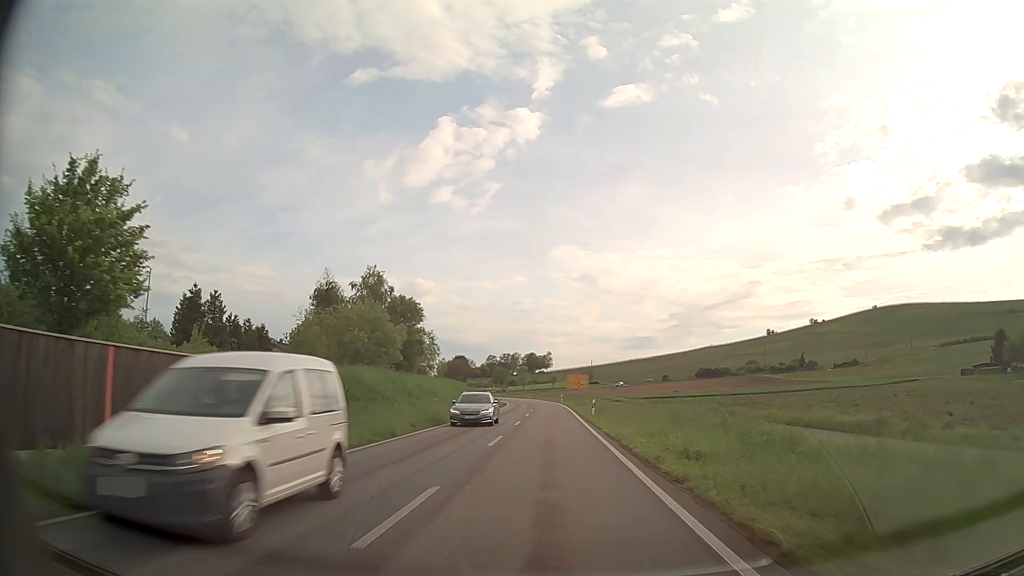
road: primary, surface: asphalt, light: Day
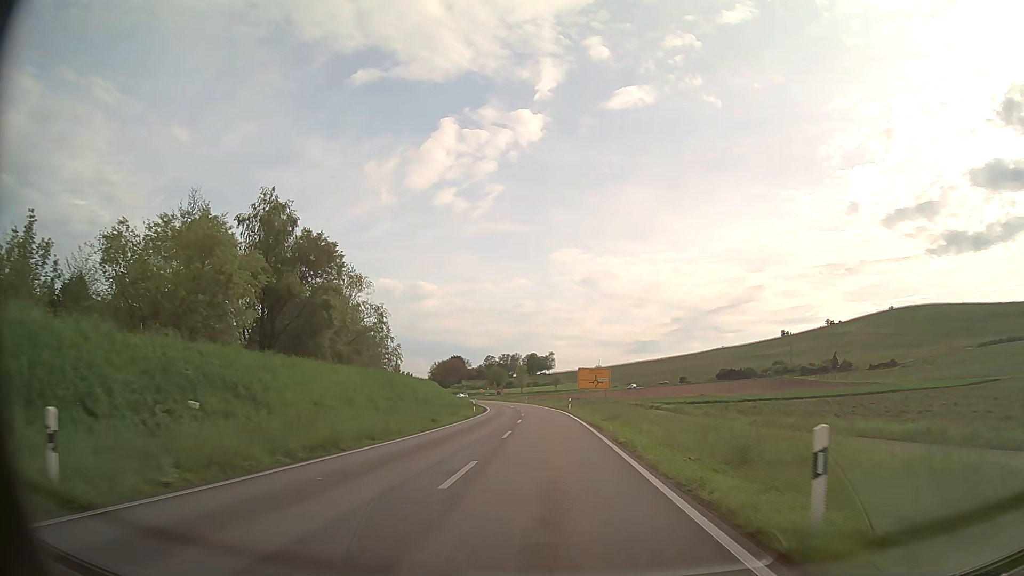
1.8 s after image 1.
(-0.1, +32.3) m; 0°
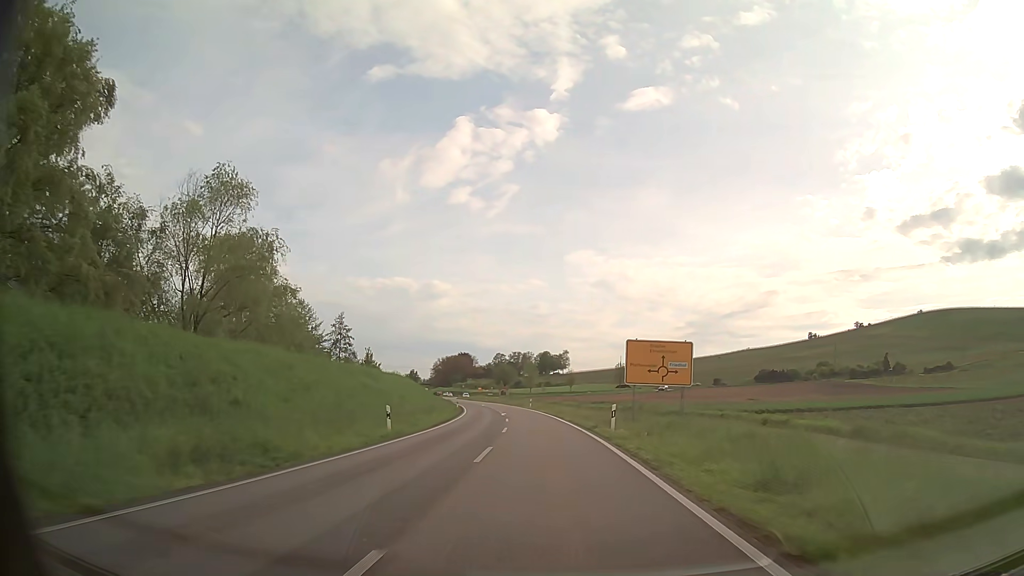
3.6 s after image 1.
(-0.2, +32.2) m; -1°
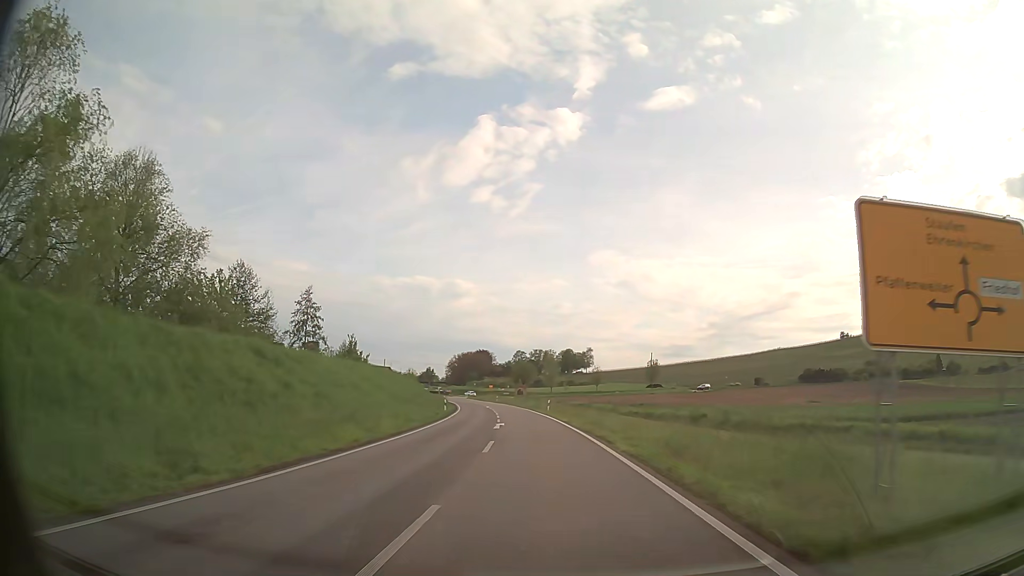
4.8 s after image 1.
(-0.3, +21.4) m; -2°
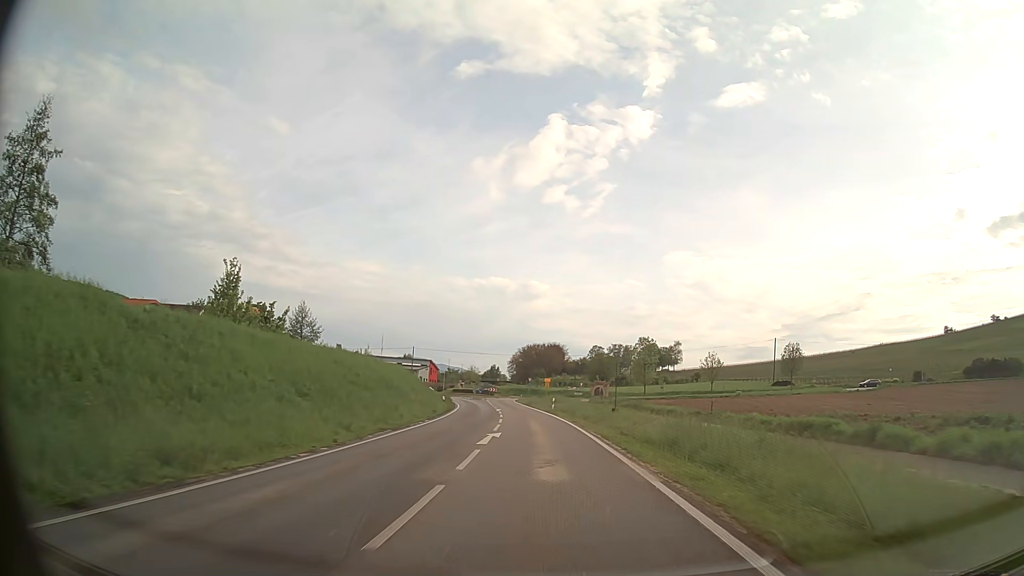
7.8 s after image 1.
(-2.8, +53.2) m; -7°
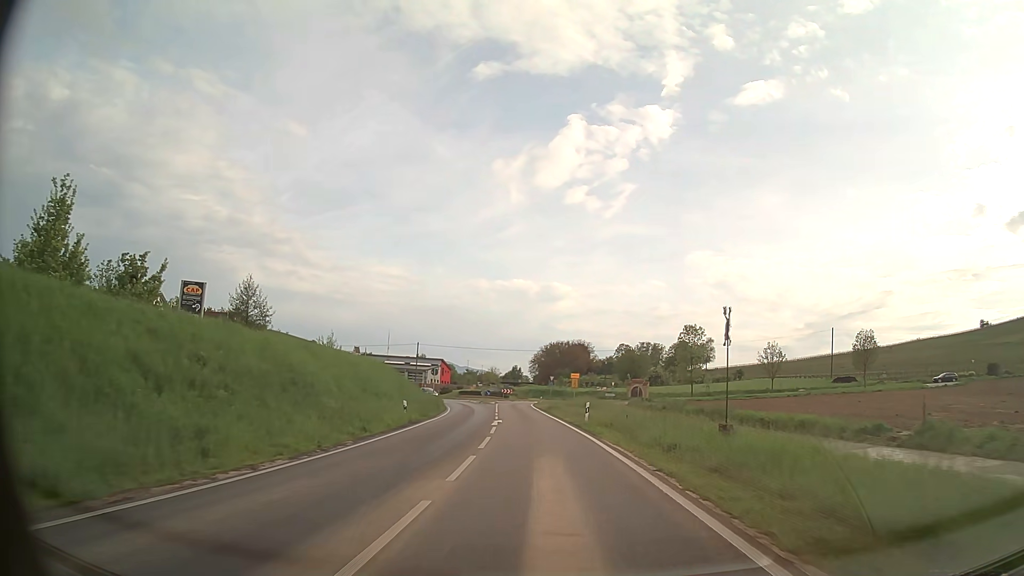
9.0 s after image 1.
(-0.3, +19.5) m; -2°
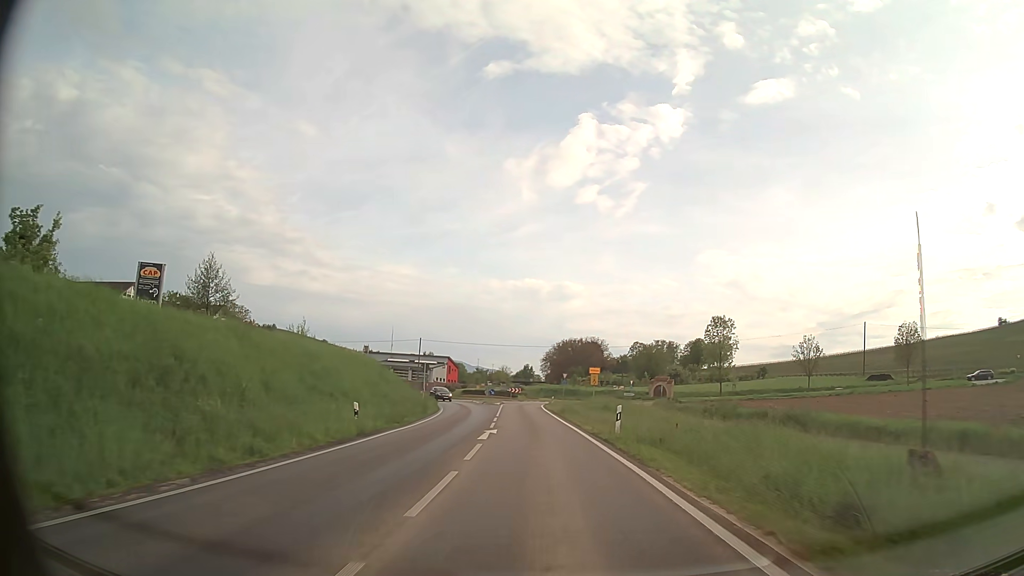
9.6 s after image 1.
(-0.1, +9.1) m; -1°
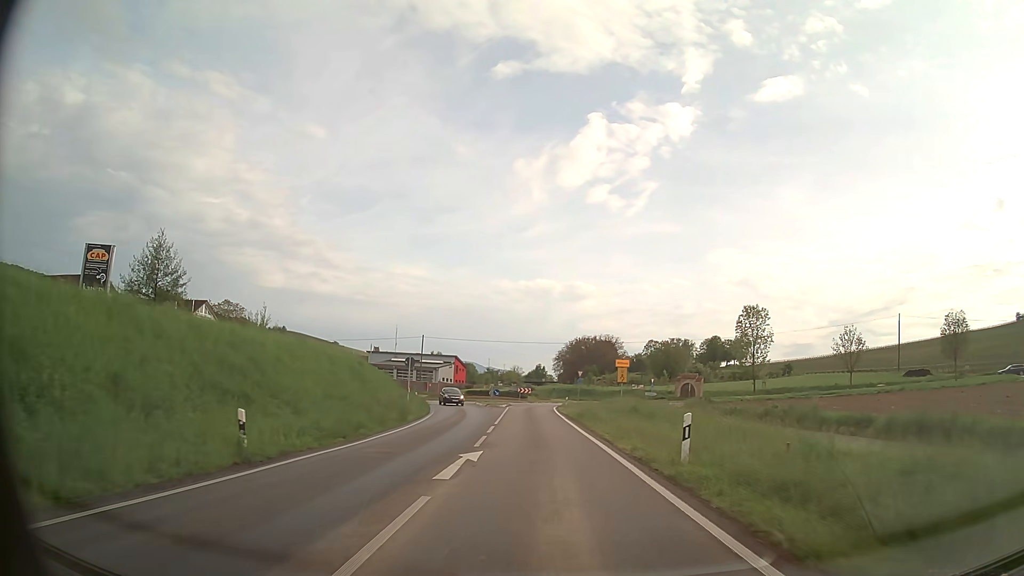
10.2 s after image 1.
(-0.1, +8.7) m; -1°
